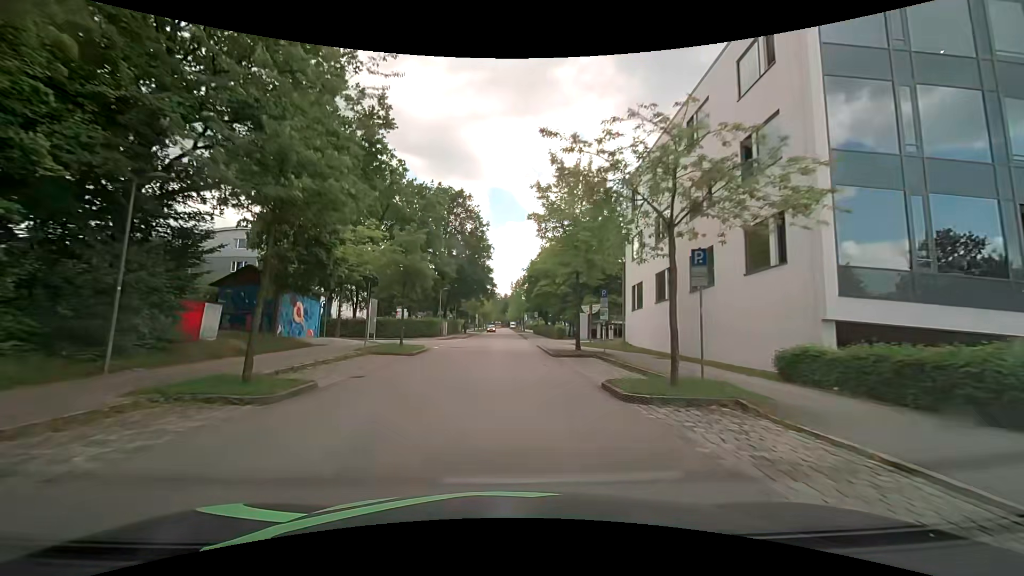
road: residential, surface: asphalt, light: Day
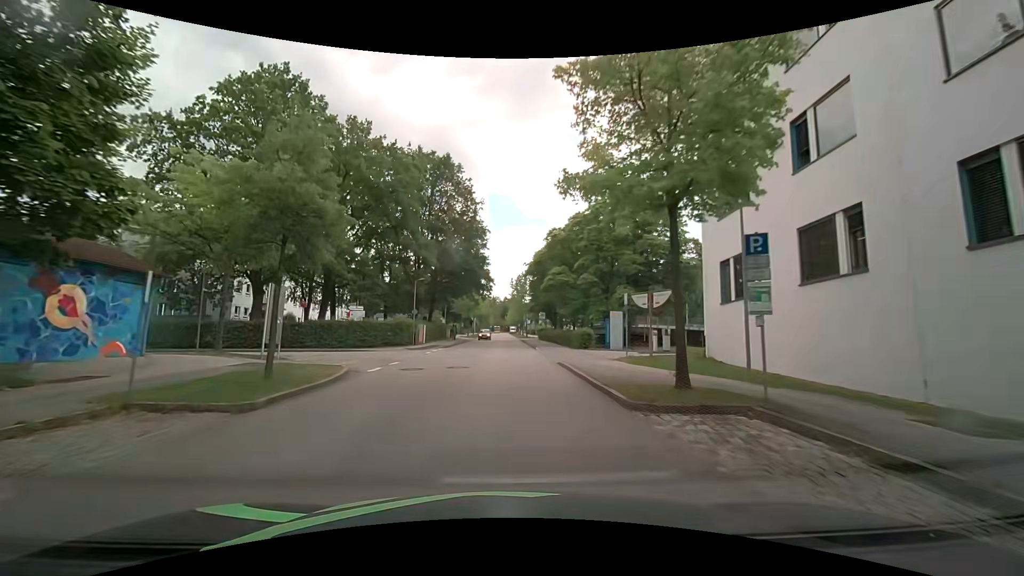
(+0.1, +14.7) m; +1°
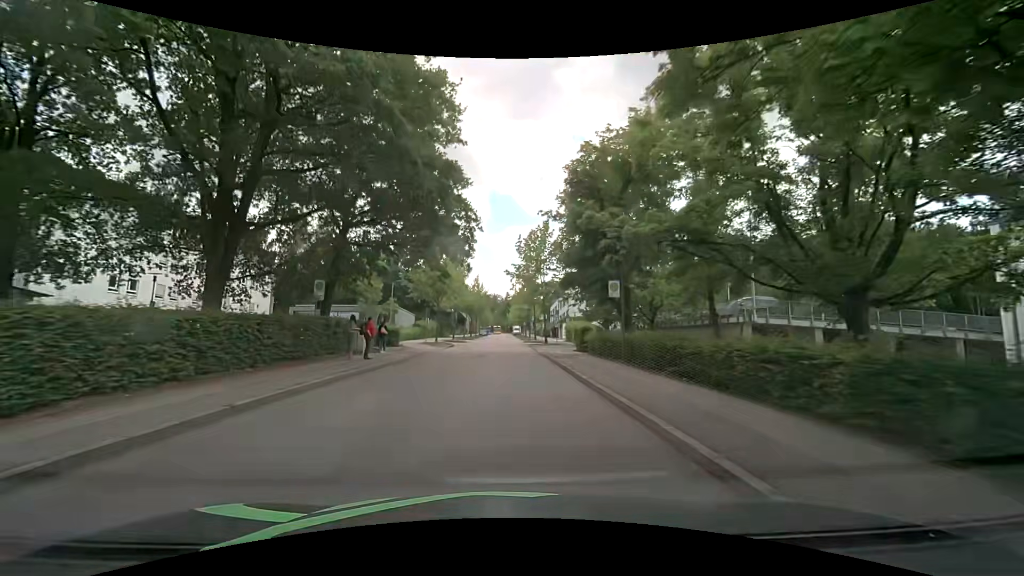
(-0.2, +37.2) m; -1°
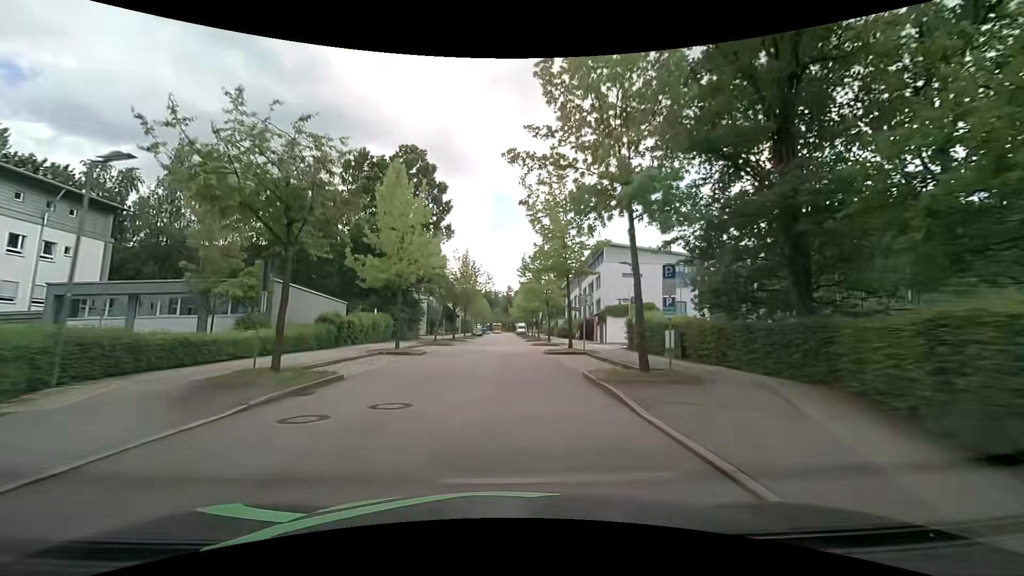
(+0.2, +30.3) m; 0°
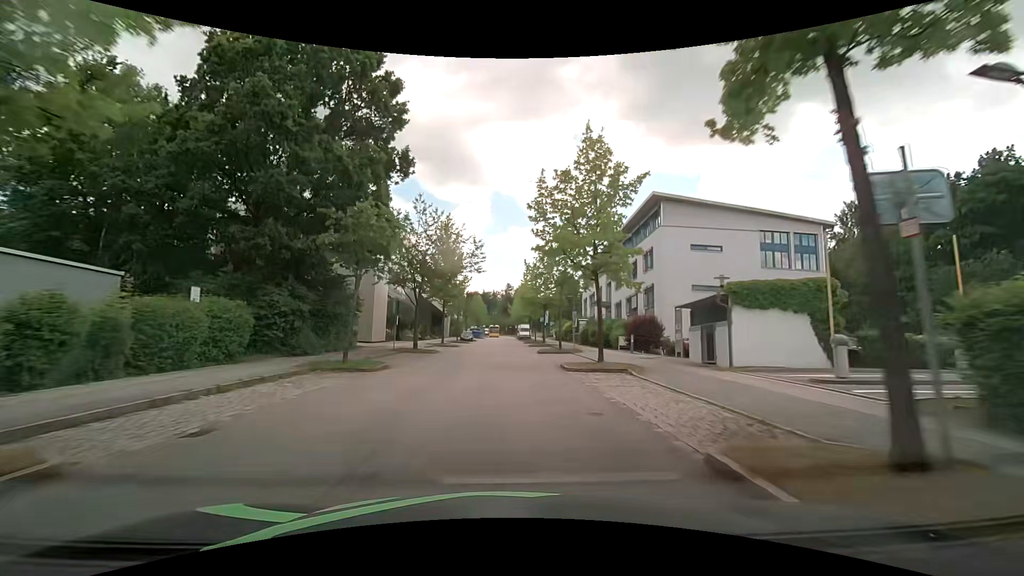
(0.0, +22.8) m; 0°
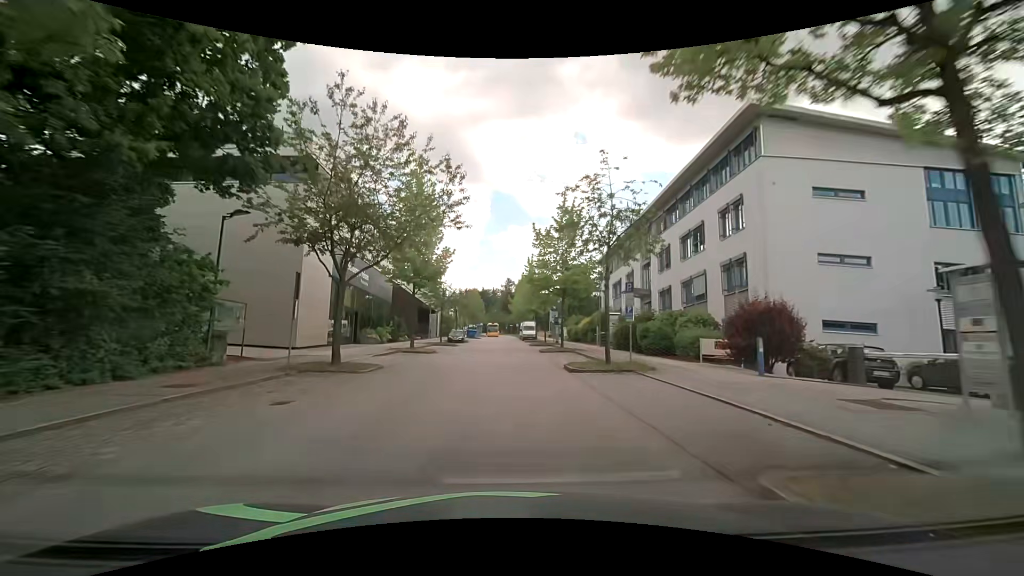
(0.0, +15.2) m; 0°
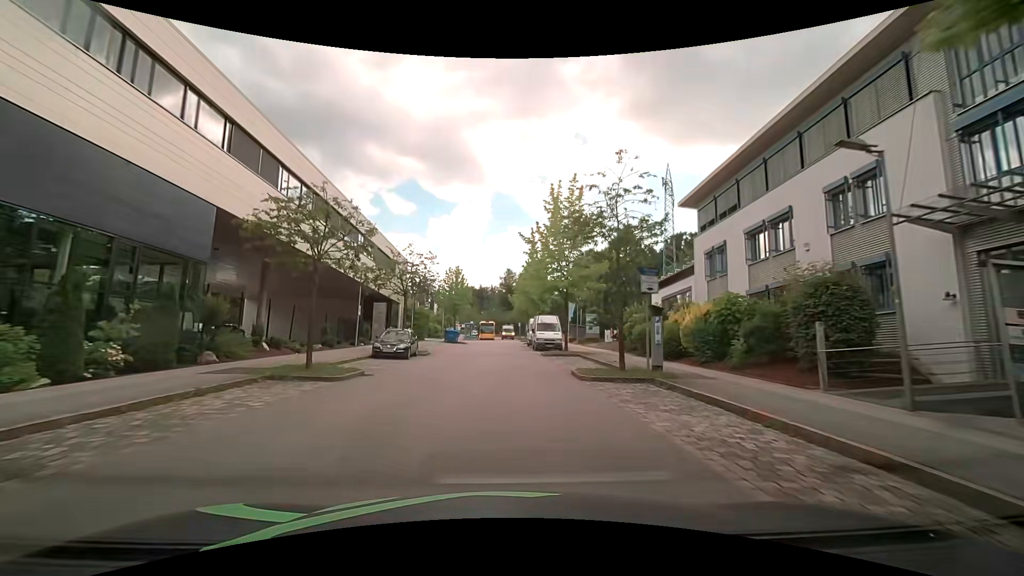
(0.0, +30.4) m; 0°
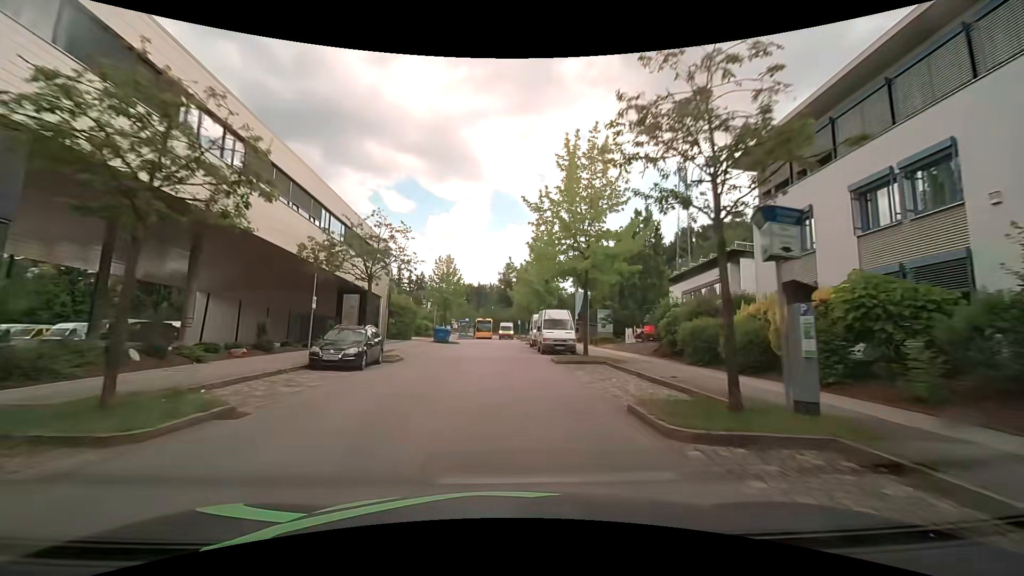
(+0.1, +7.6) m; 0°
(0, +10) (0, +20) (0, +30) (0, +40) (0, +50) (0, +60) (+1, +70) (+1, +80) (0, +90) (0, +100) m
